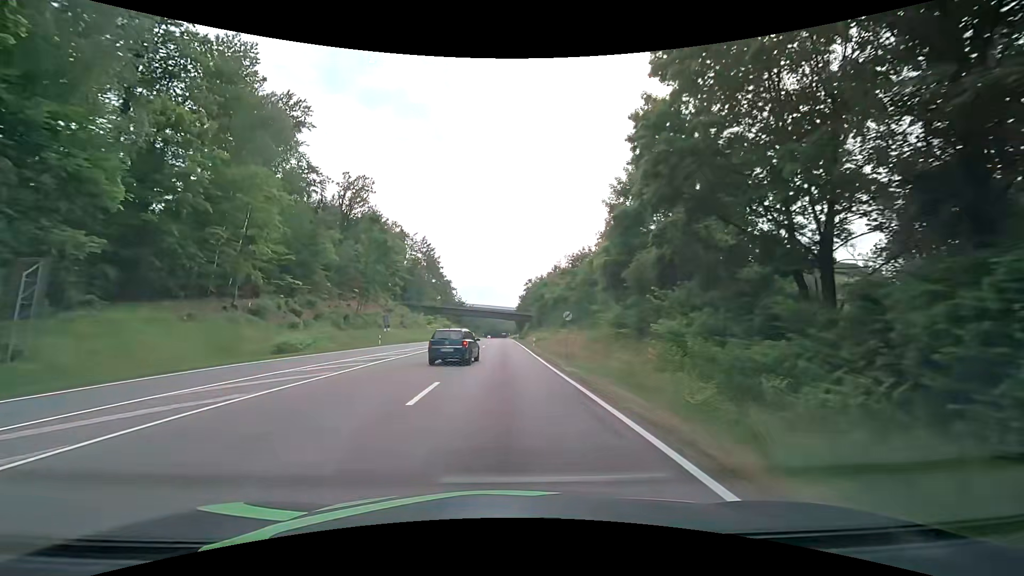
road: secondary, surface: asphalt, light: Day
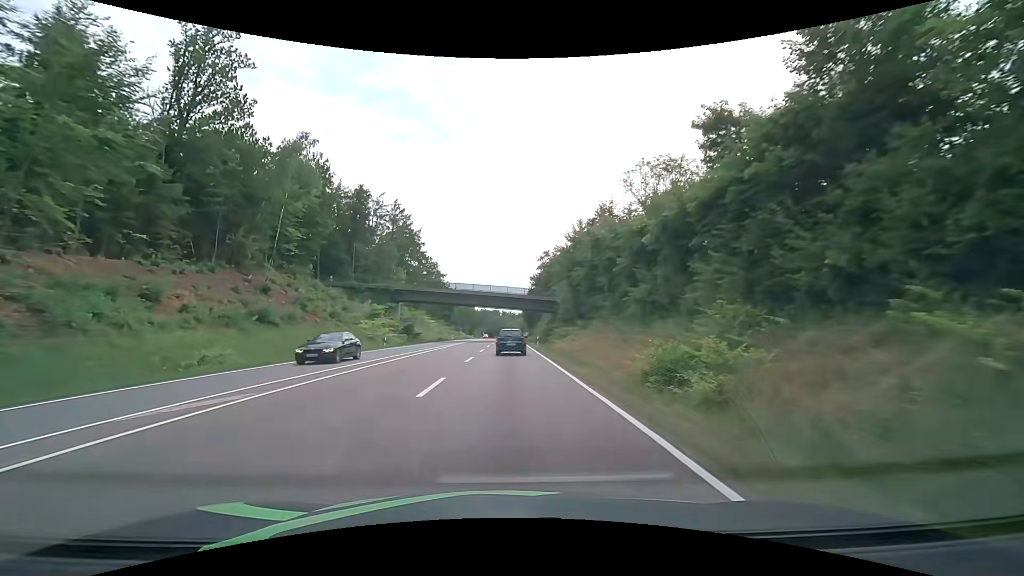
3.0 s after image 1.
(-0.4, +50.5) m; 0°
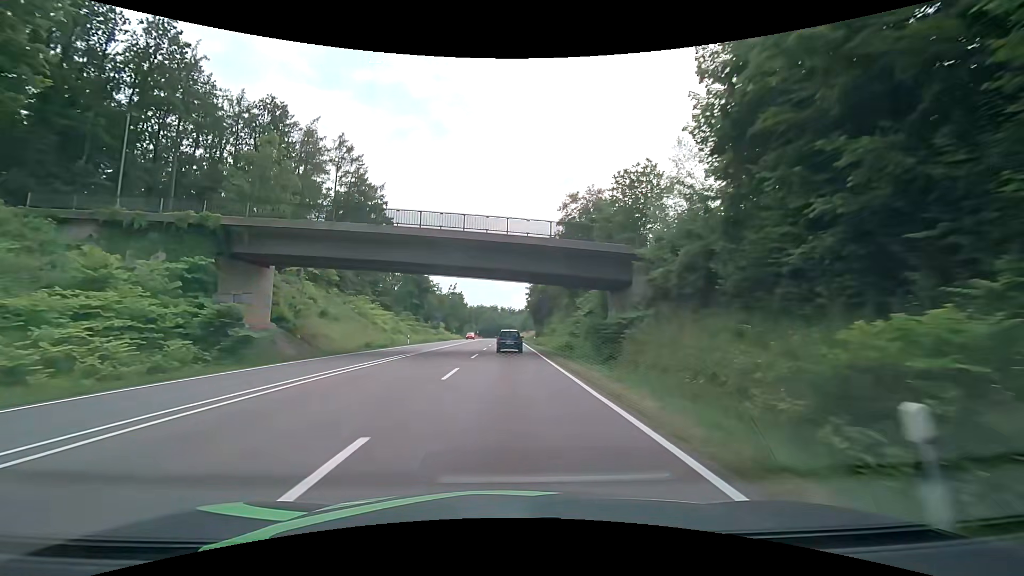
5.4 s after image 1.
(-0.1, +42.9) m; 0°
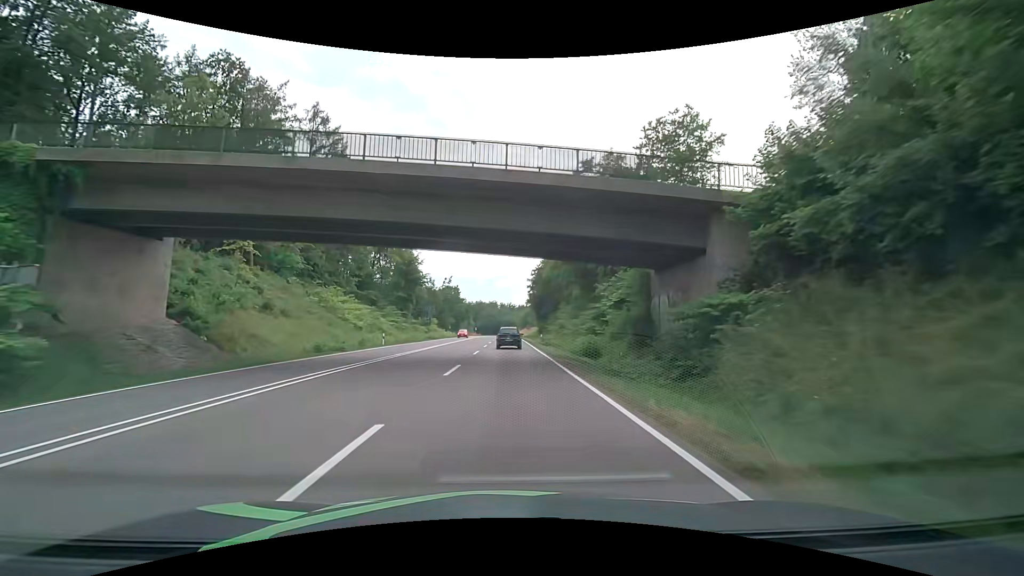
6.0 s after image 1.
(0.0, +11.0) m; 0°
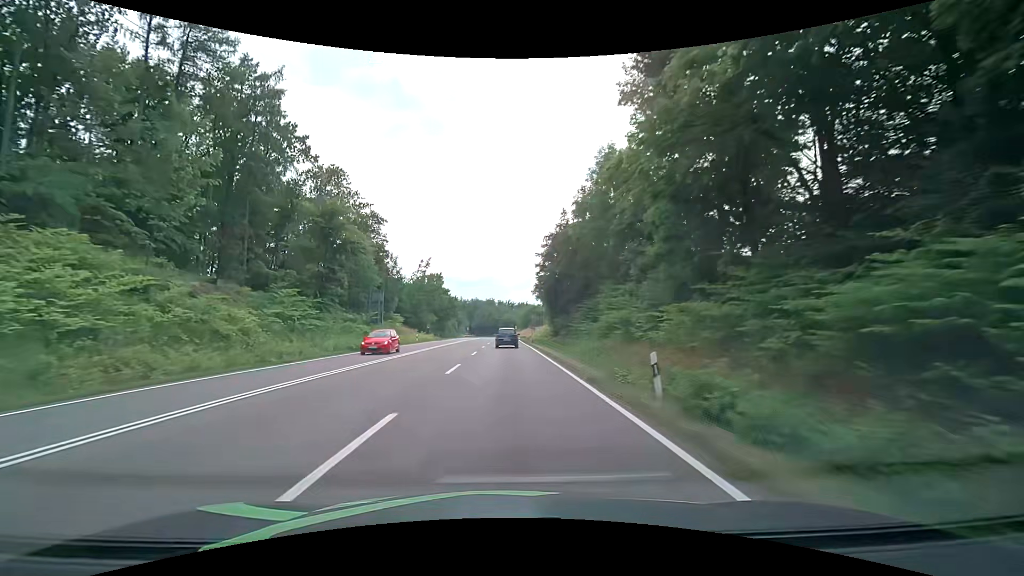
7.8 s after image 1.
(-0.2, +33.8) m; 0°
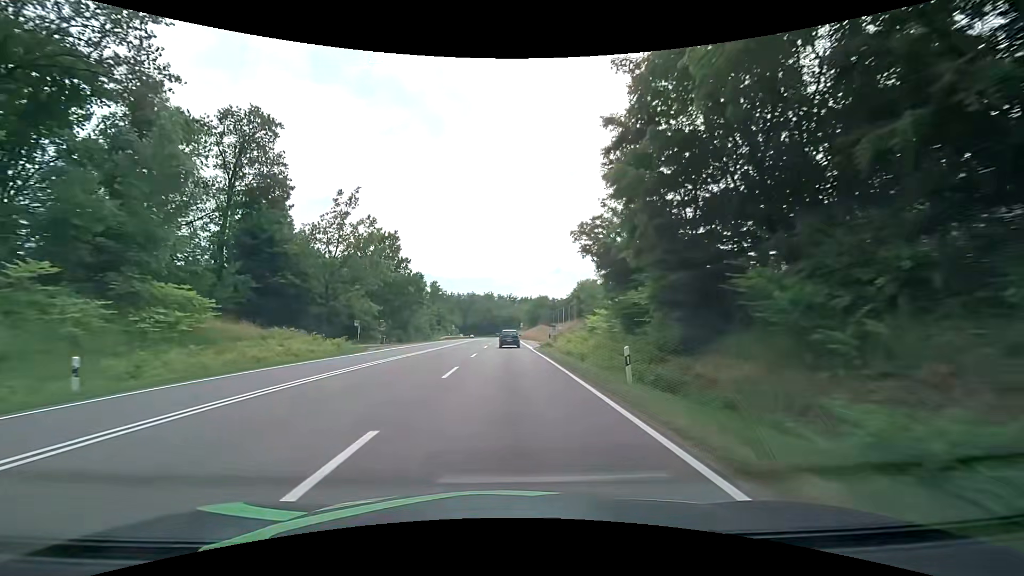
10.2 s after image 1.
(+0.1, +47.3) m; 0°
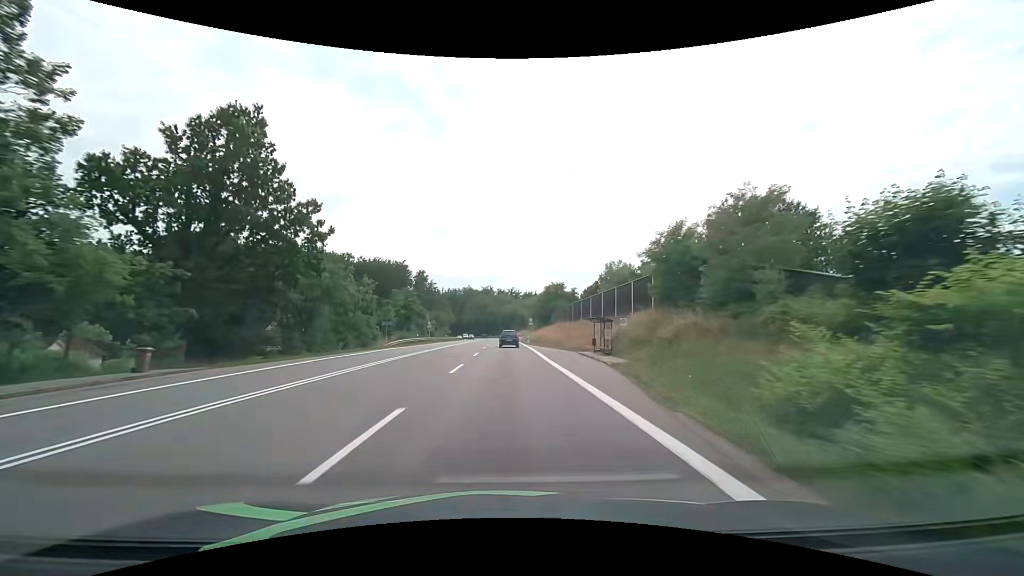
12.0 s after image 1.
(-0.1, +37.3) m; 0°
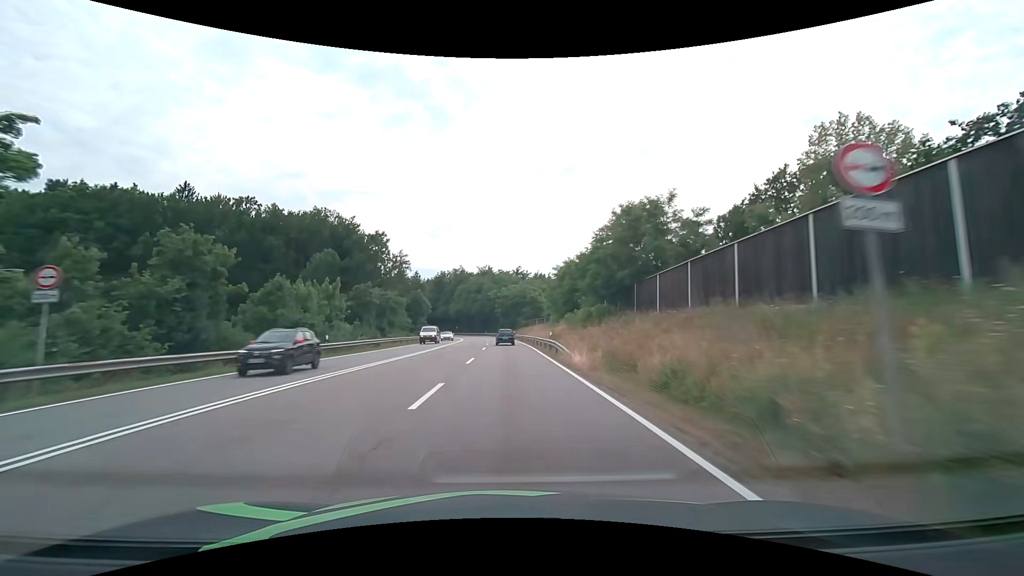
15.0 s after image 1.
(-0.2, +65.6) m; 0°
(0, +10) (0, +20) (0, +30) (0, +40) (0, +50) (-1, +60) (-1, +70) (-2, +80) (-3, +90) (-4, +100) m
